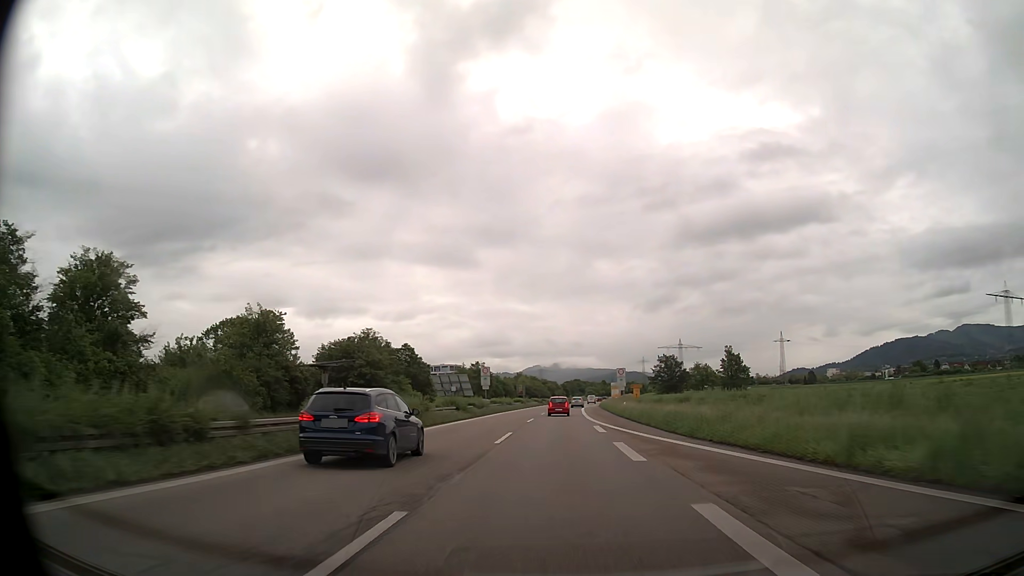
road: trunk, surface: asphalt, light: Day
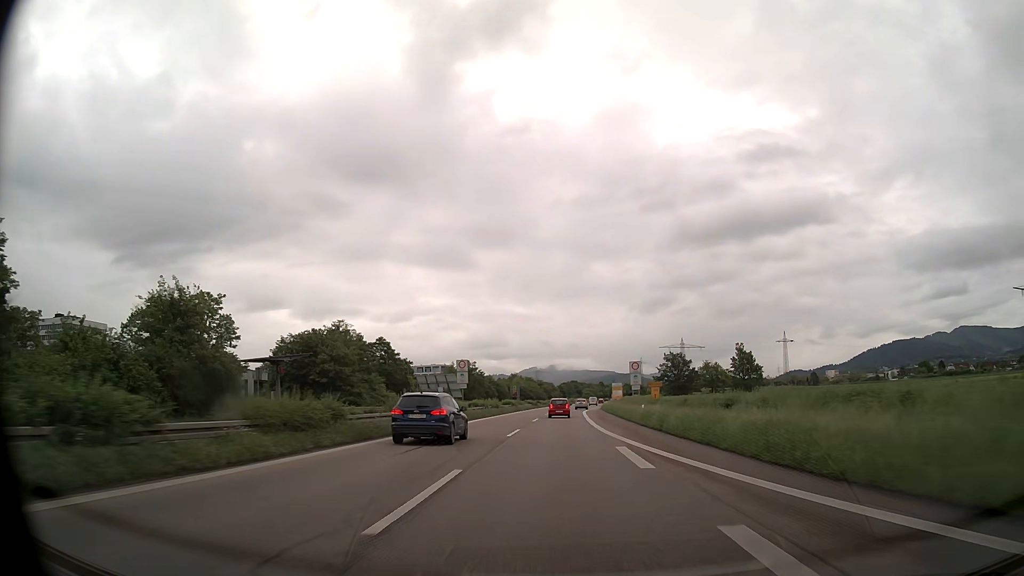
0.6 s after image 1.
(0.0, +13.4) m; 0°
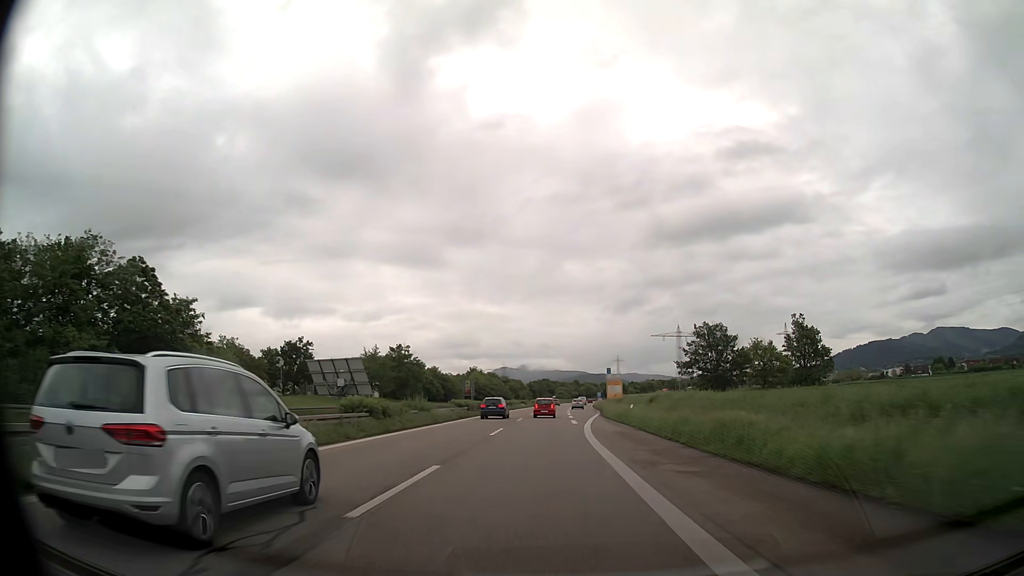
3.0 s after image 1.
(+1.1, +53.3) m; +2°
